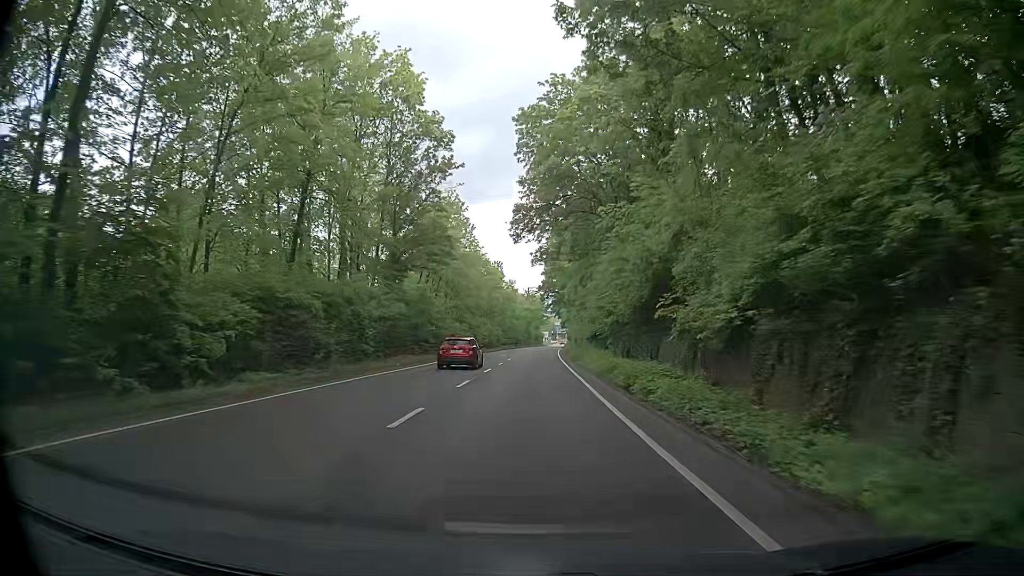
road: secondary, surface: asphalt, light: Day
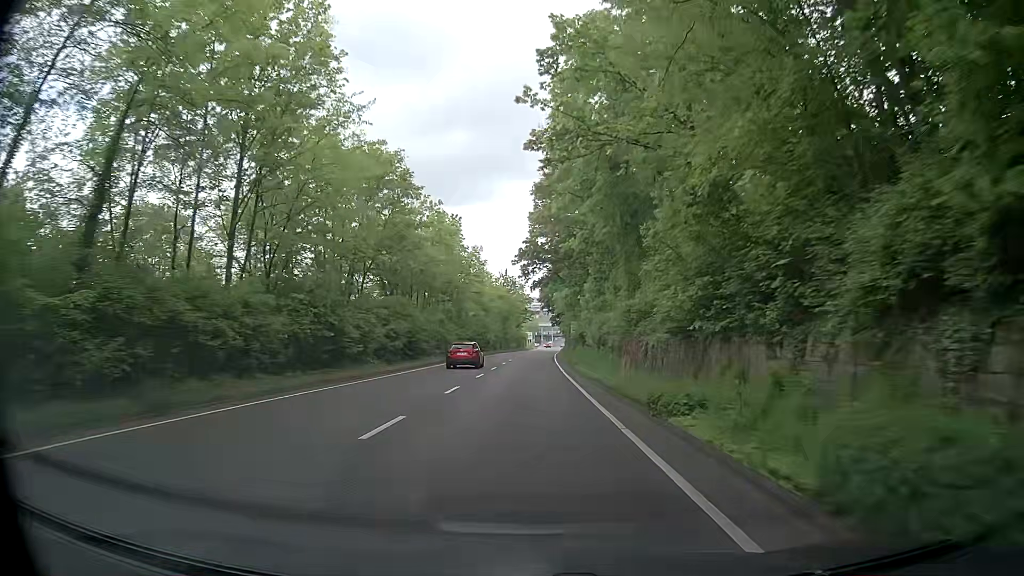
(+0.5, +46.2) m; +2°
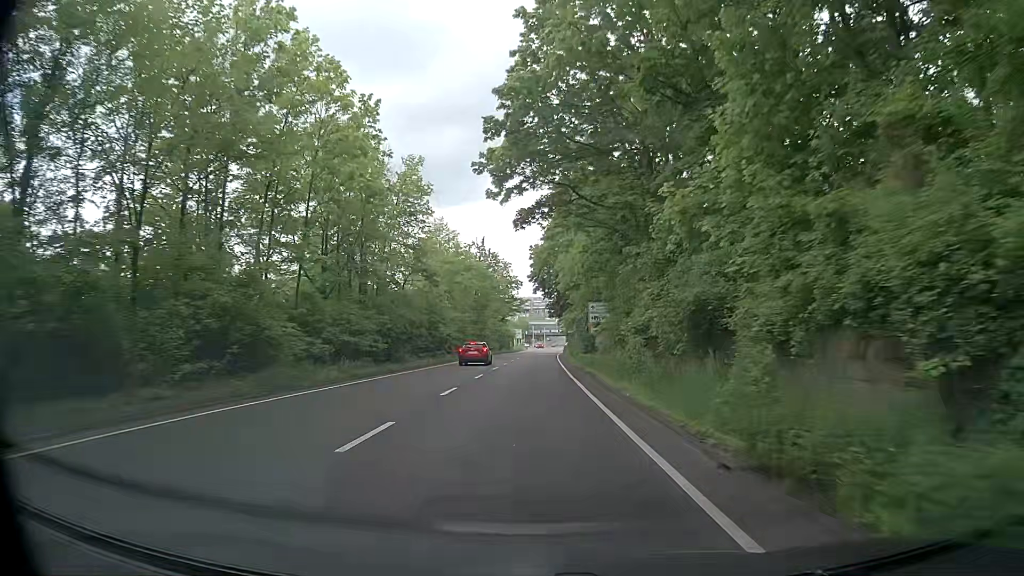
(-0.3, +37.1) m; +1°
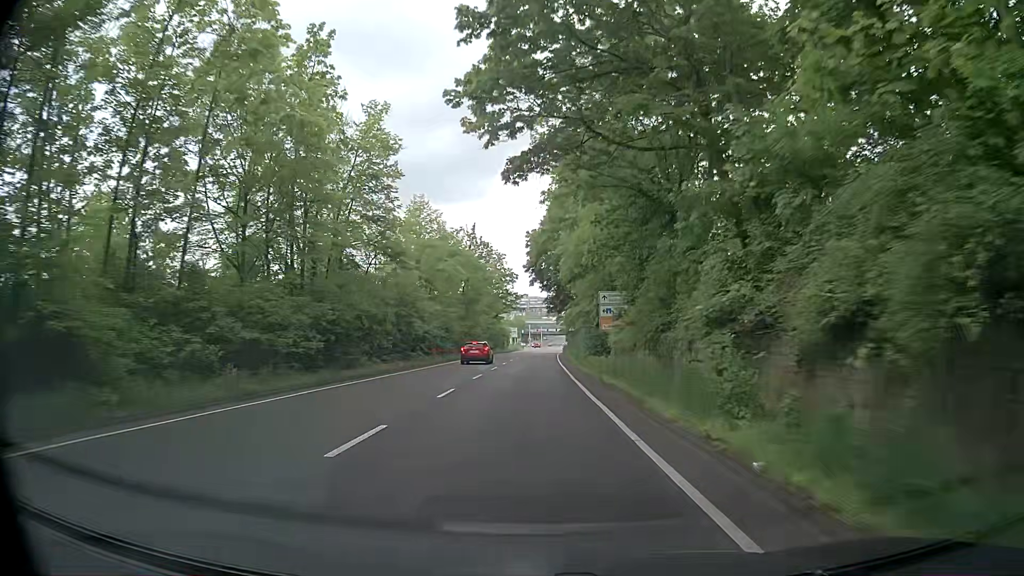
(-0.1, +9.4) m; 0°
(0, +10) (0, +20) (0, +30) (0, +40) (+1, +50) (+1, +60) (+1, +70) (+1, +80) (+2, +90) (+2, +100) m
